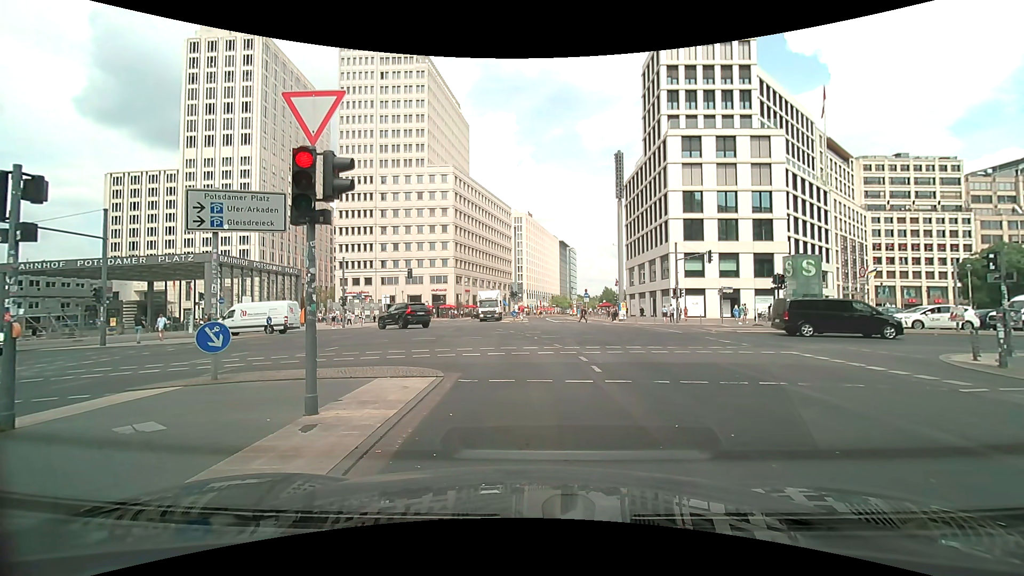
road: secondary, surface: asphalt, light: Day
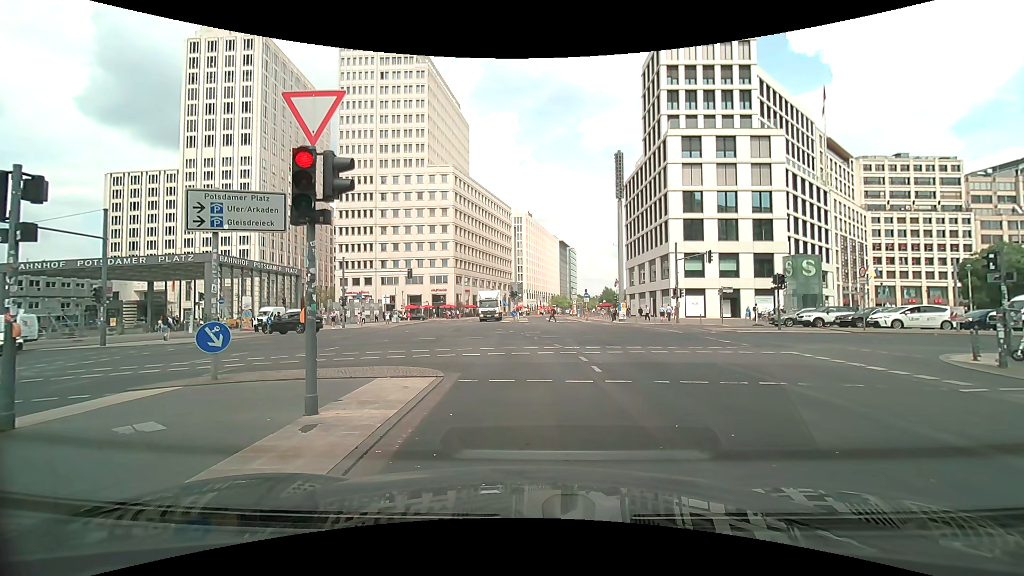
(0.0, 0.0) m; 0°
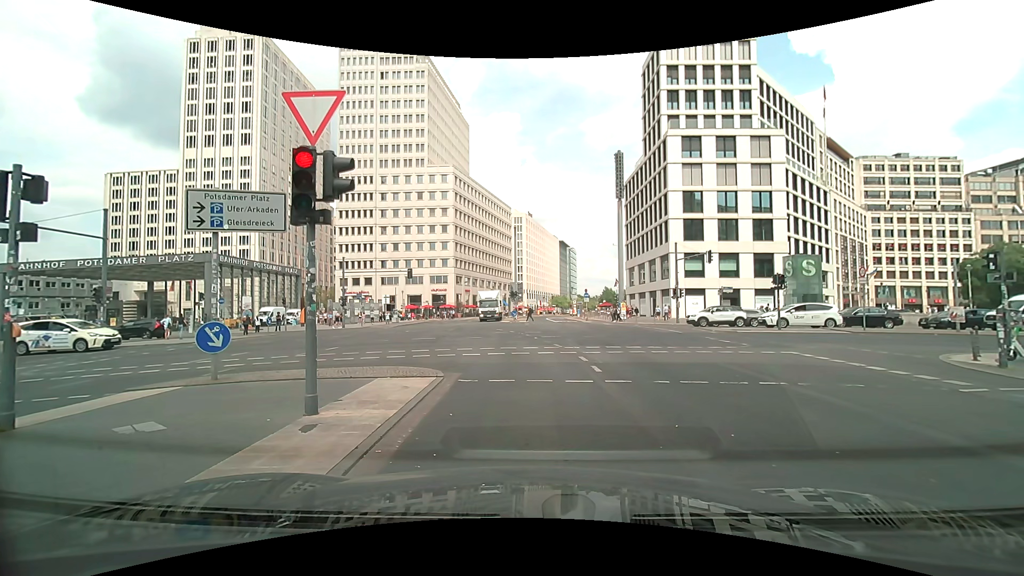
(0.0, 0.0) m; 0°
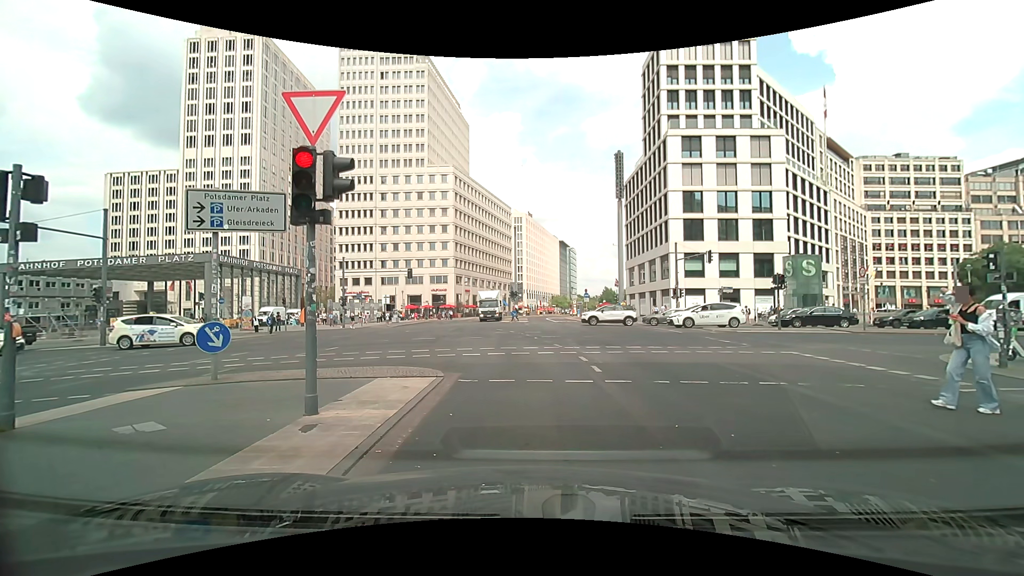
(0.0, 0.0) m; 0°
